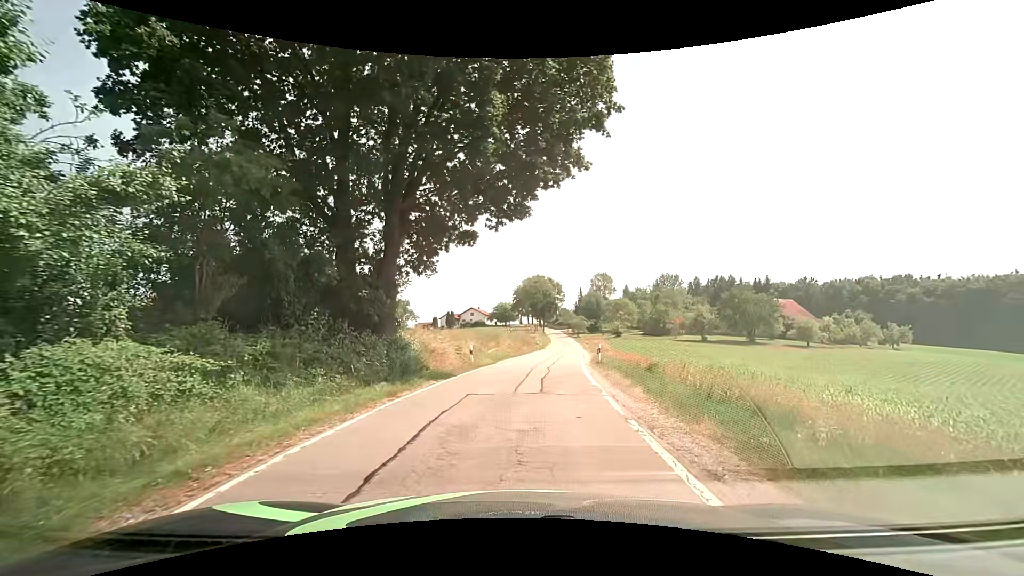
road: unclassified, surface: asphalt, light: Day
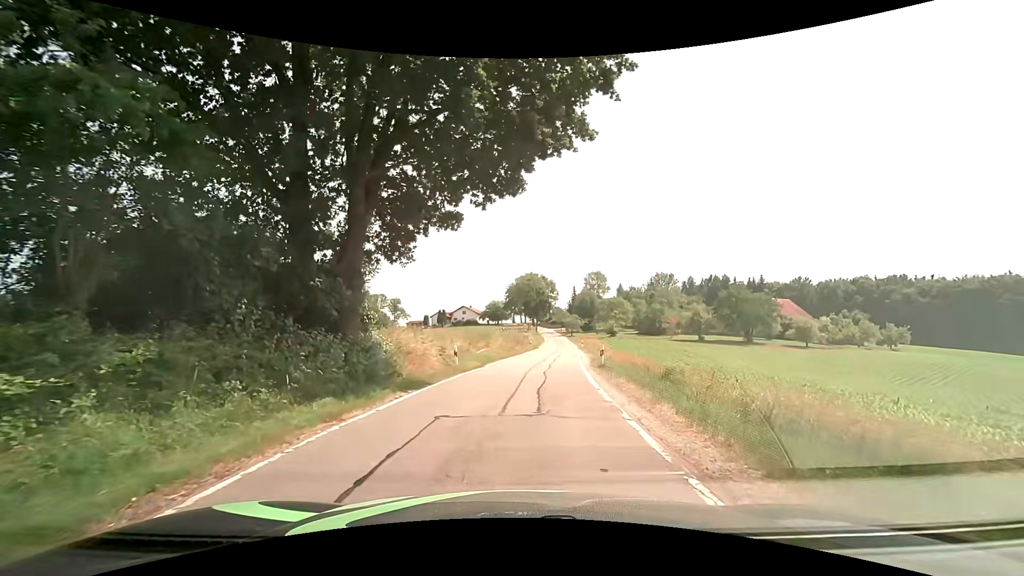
(0.0, +3.1) m; +1°
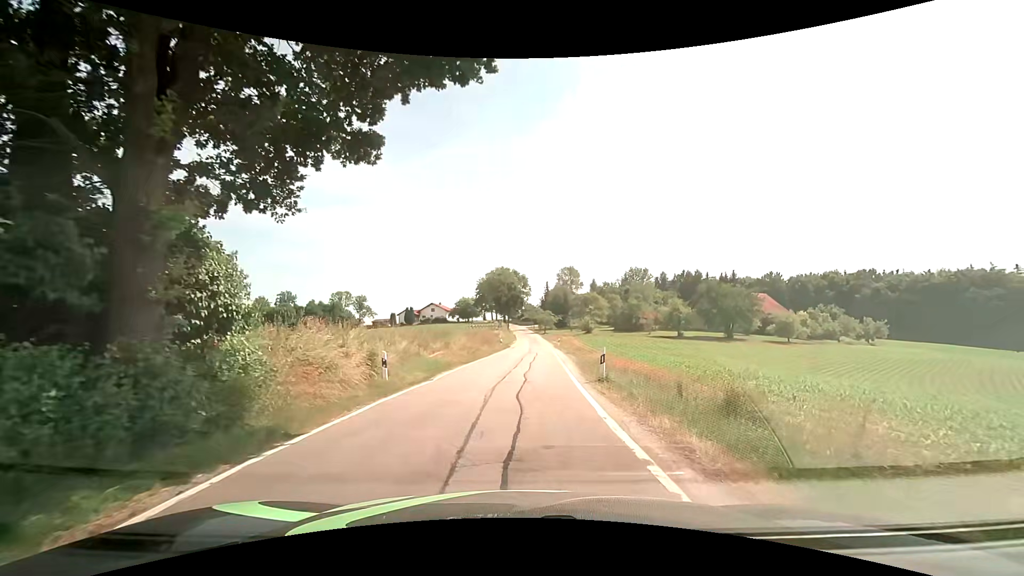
(+0.3, +7.0) m; +2°
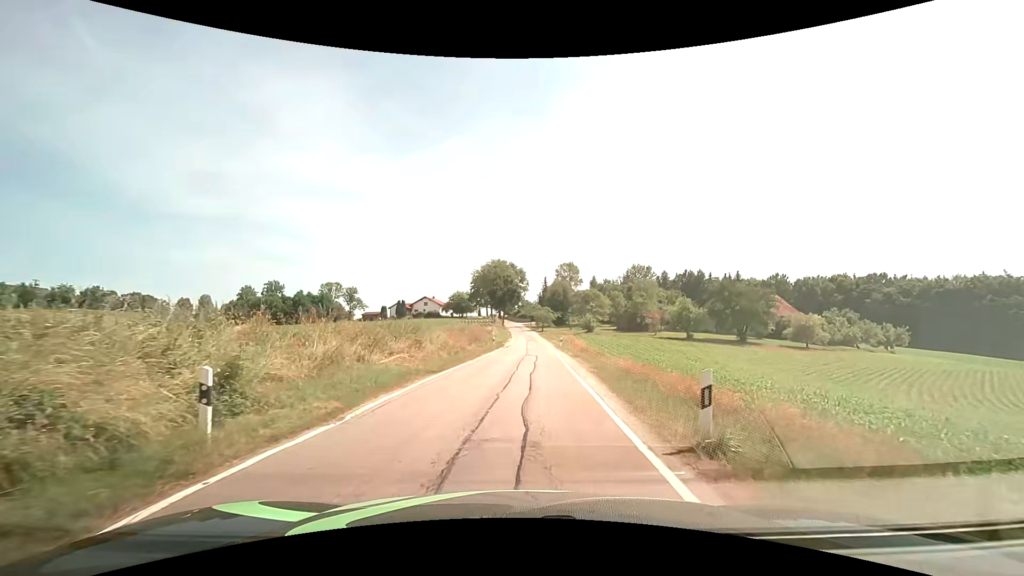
(+0.2, +8.0) m; +1°
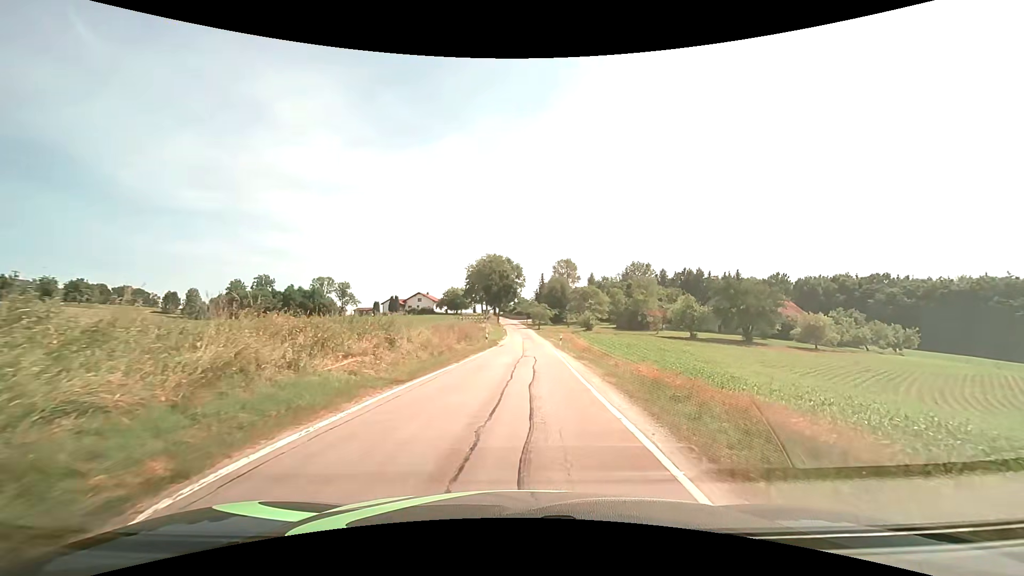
(0.0, +4.4) m; +1°
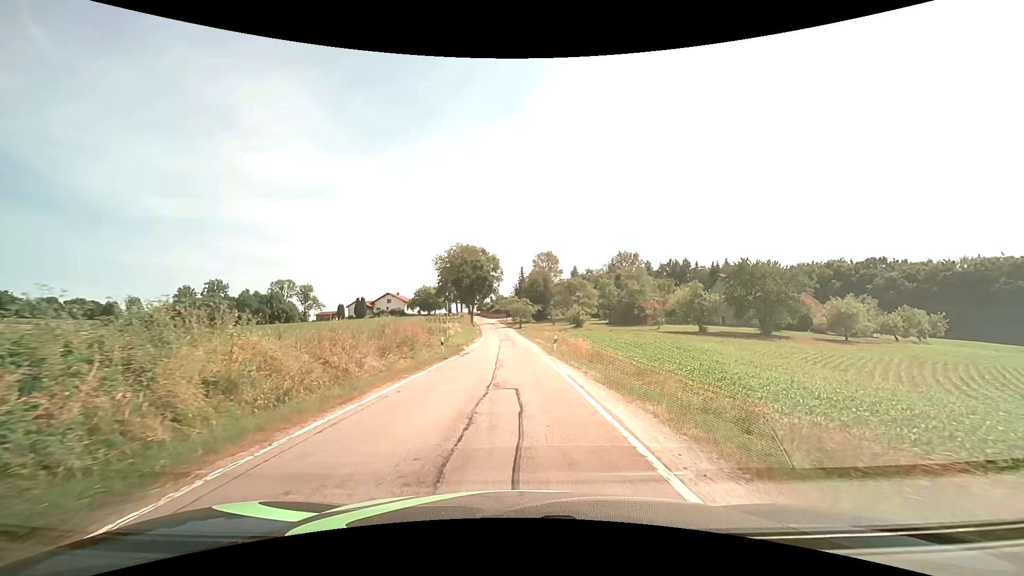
(+0.4, +14.8) m; +2°
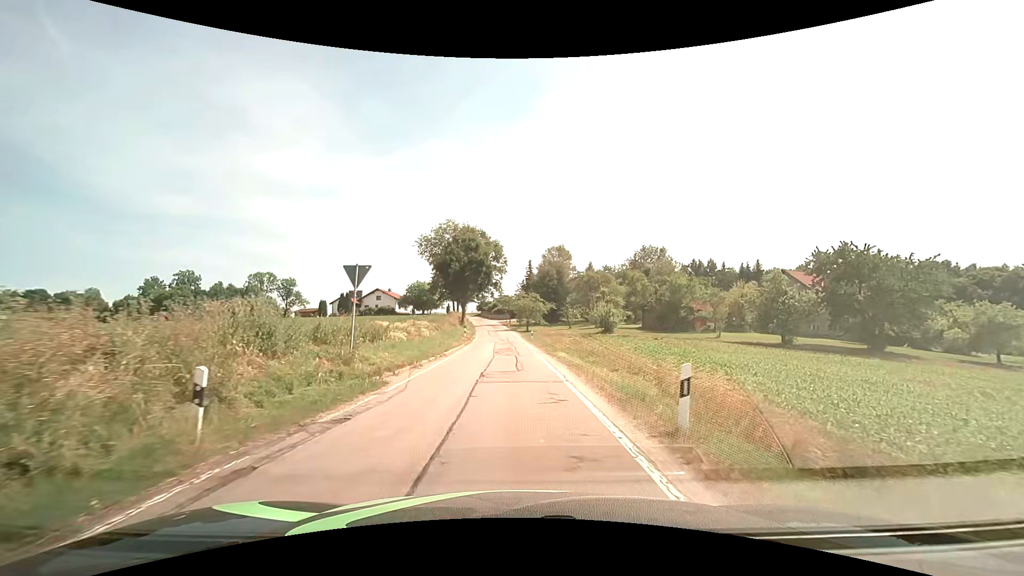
(-0.1, +21.4) m; -1°
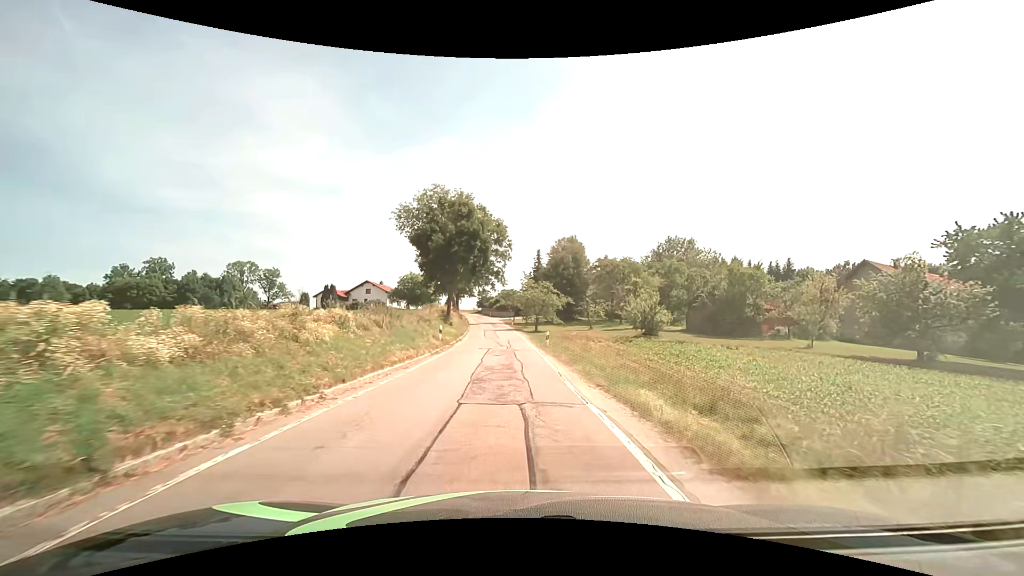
(-0.1, +16.9) m; -1°
(0, +10) (0, +20) (0, +30) (-1, +40) (-1, +50) (-2, +60) (-3, +70) (-4, +80) (-5, +90) (-6, +100) m
